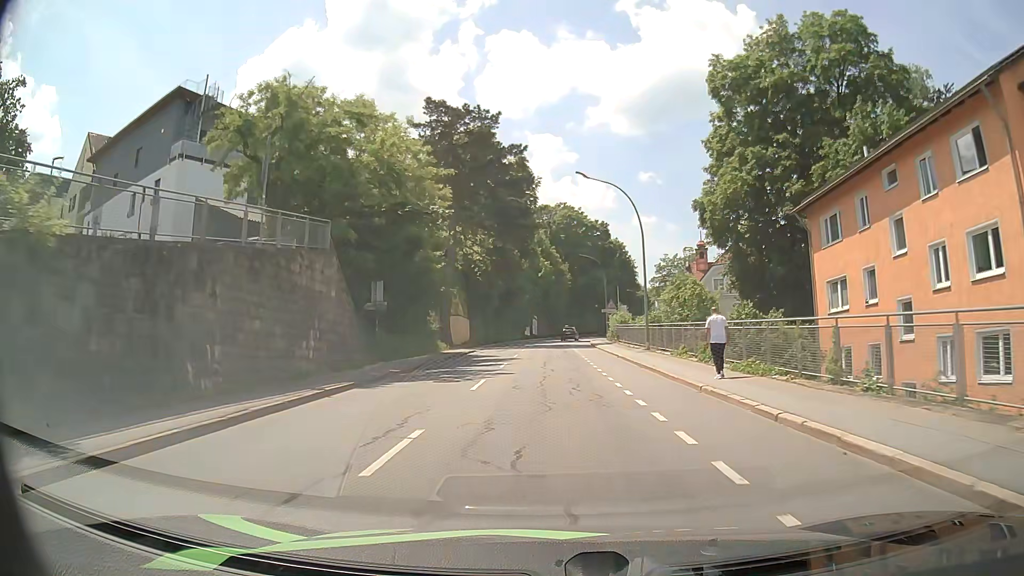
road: tertiary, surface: asphalt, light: Day
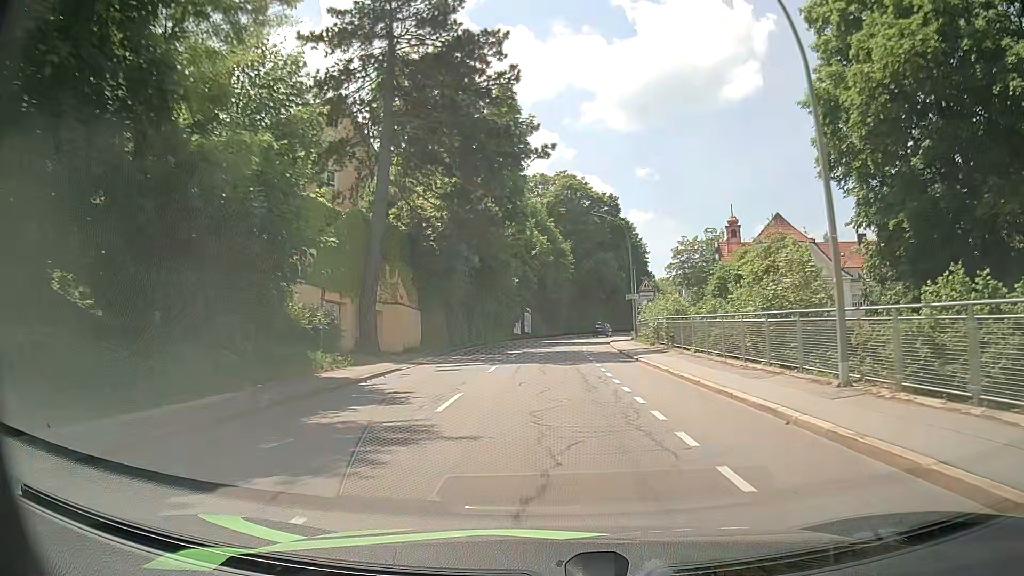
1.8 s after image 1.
(+0.1, +22.6) m; 0°
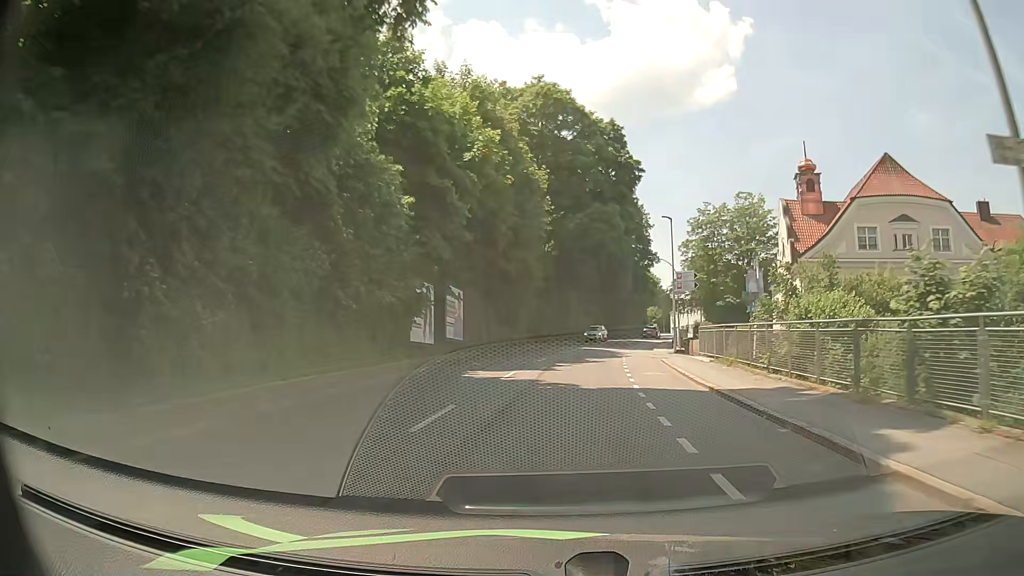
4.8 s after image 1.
(+0.5, +38.4) m; +4°
(0, +10) (+1, +20) (+2, +30) (+3, +40) (+4, +50) (+6, +60) (+8, +69) (+11, +79) (+13, +89) (+16, +98) m
